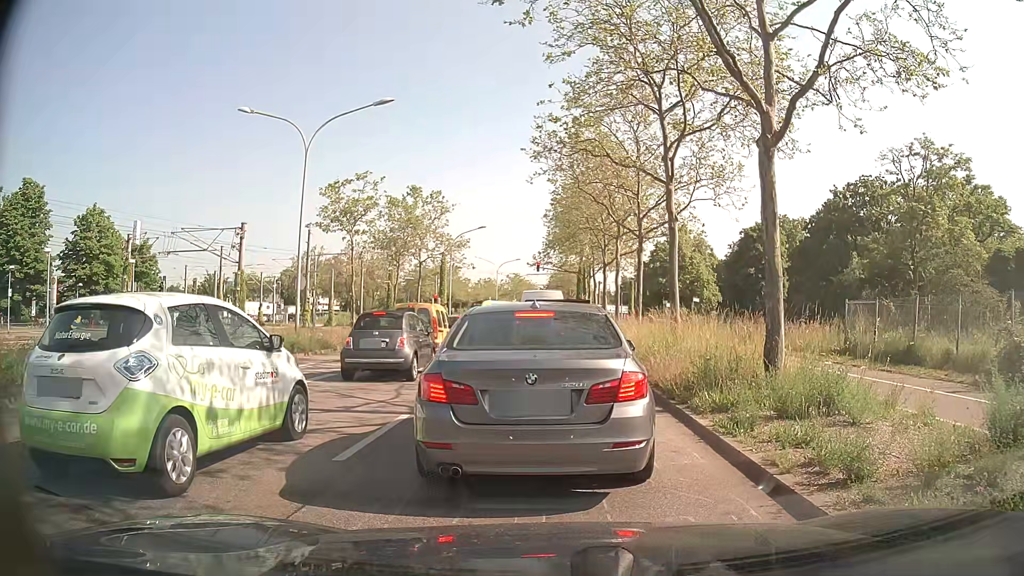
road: primary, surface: asphalt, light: Day
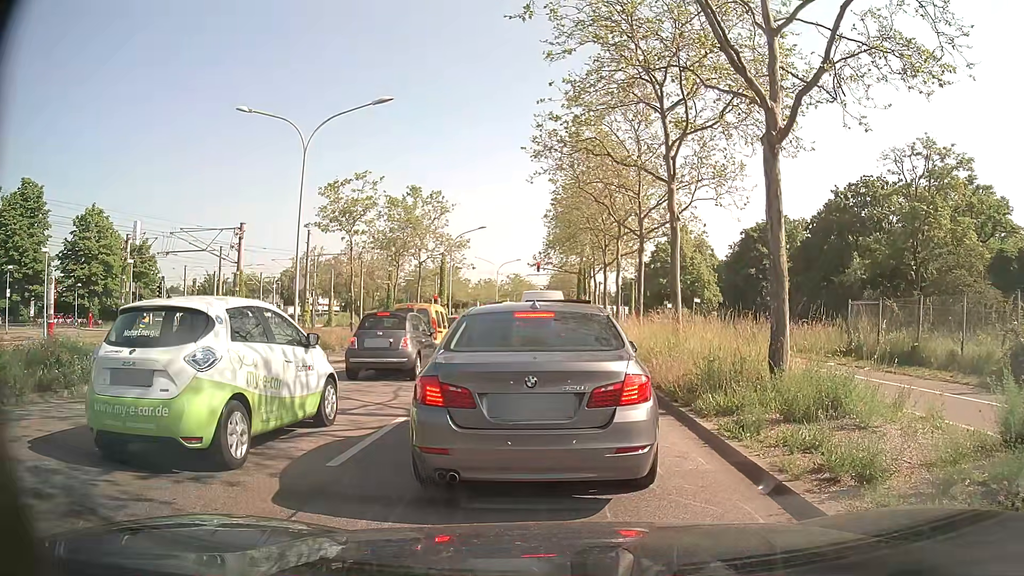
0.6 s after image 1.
(0.0, +0.2) m; 0°
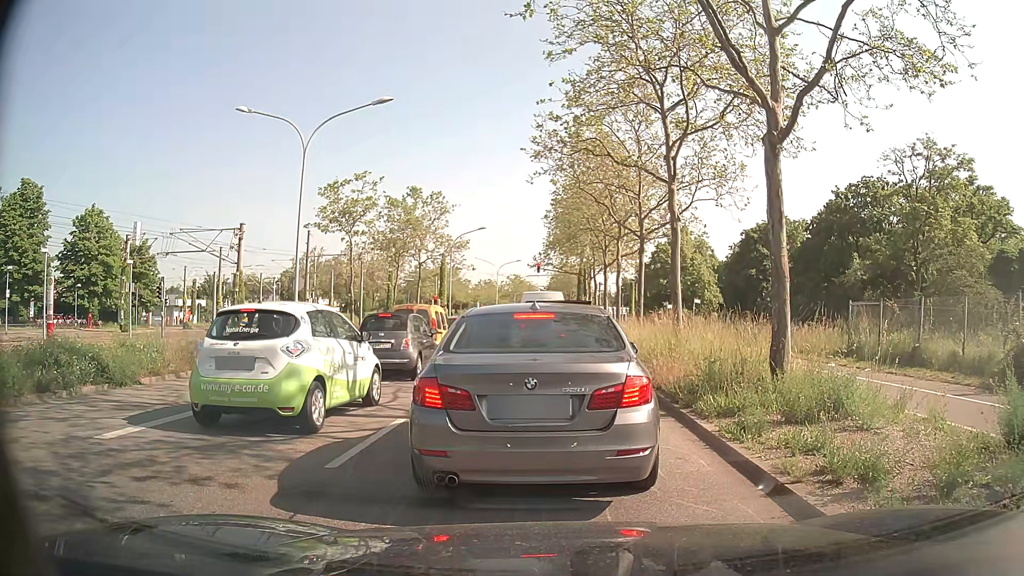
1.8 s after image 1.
(0.0, +0.1) m; 0°
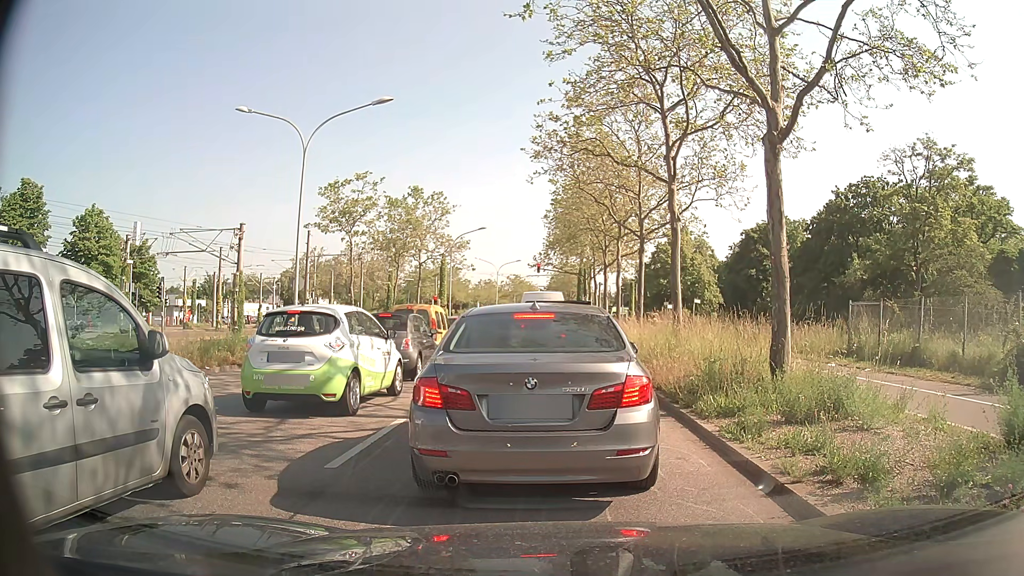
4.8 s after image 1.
(0.0, 0.0) m; 0°
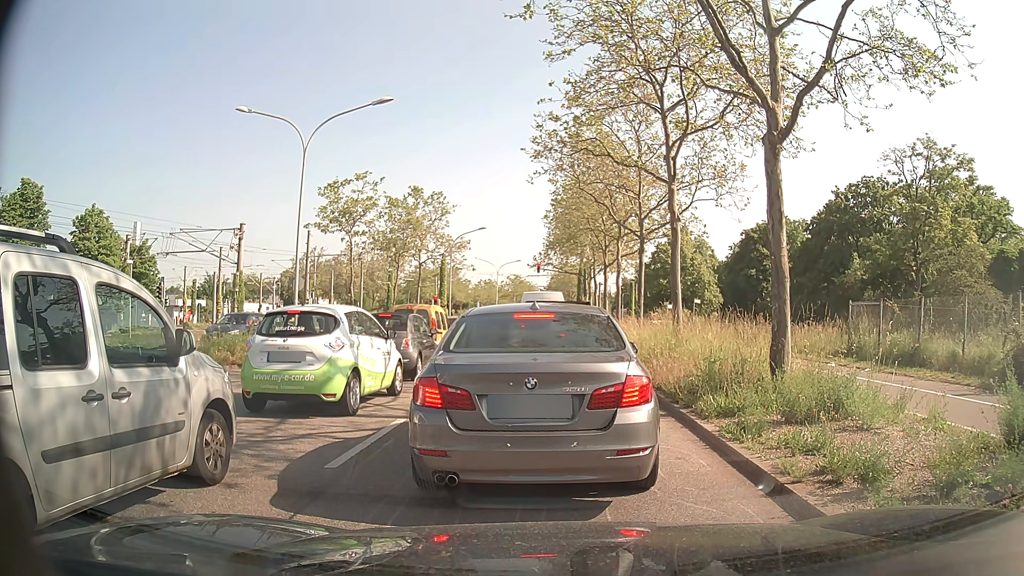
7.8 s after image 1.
(0.0, 0.0) m; 0°
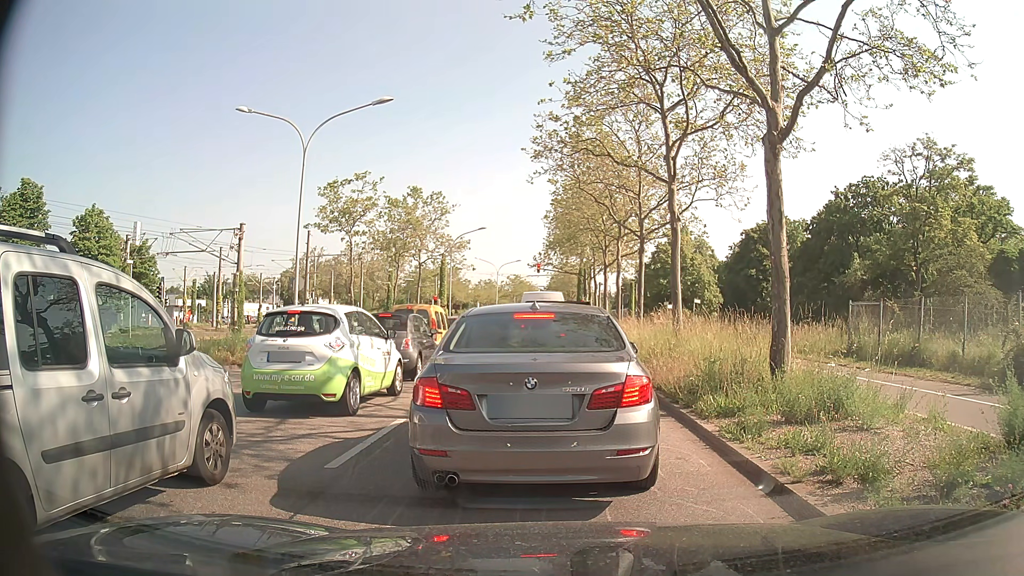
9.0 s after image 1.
(0.0, 0.0) m; 0°
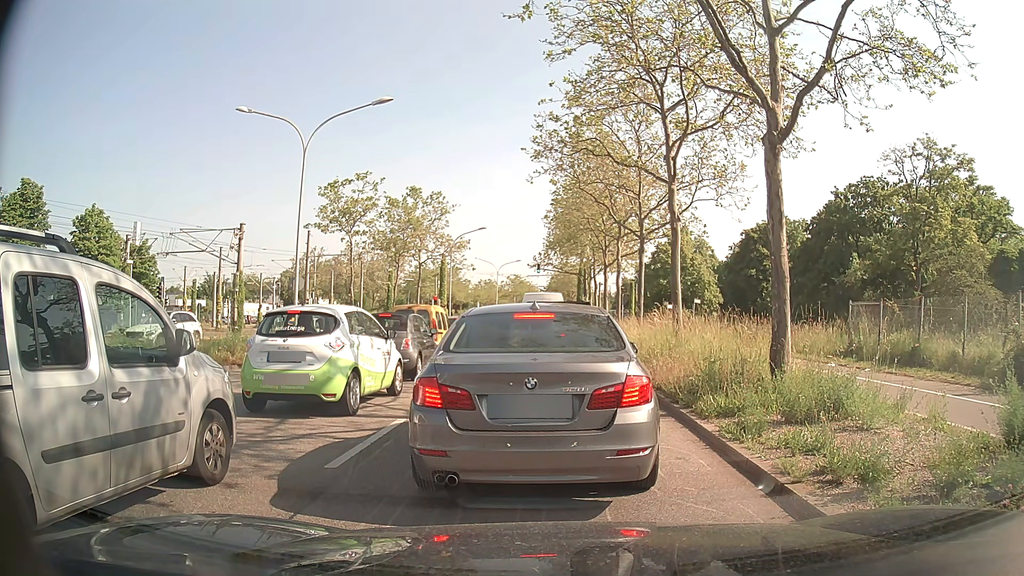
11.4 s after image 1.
(0.0, 0.0) m; 0°
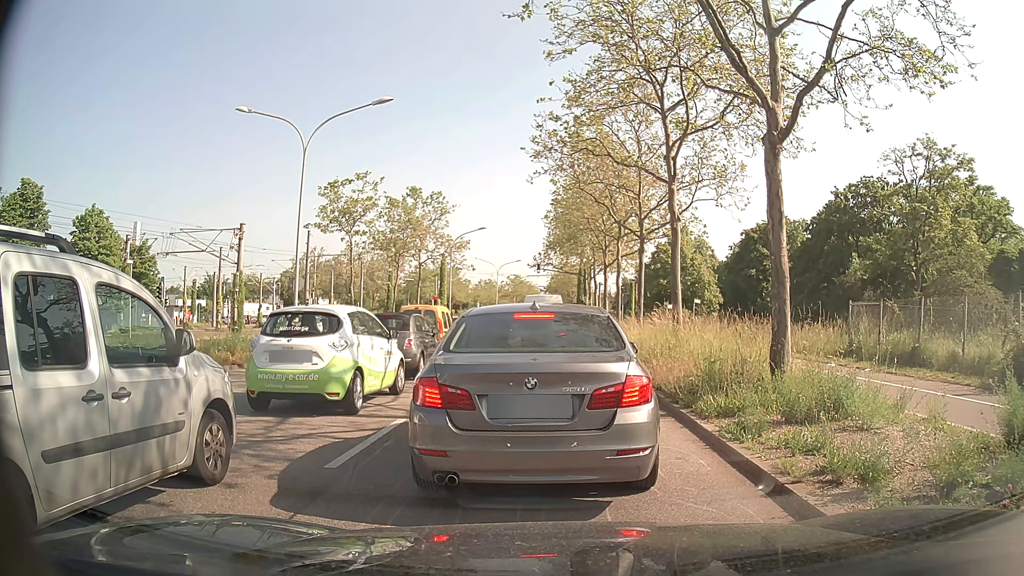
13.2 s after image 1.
(0.0, 0.0) m; 0°
(0, +10) (0, +20) (0, +30) (0, +40) (0, +50) (0, +60) (0, +70) (0, +80) (0, +90) (0, +100) m
